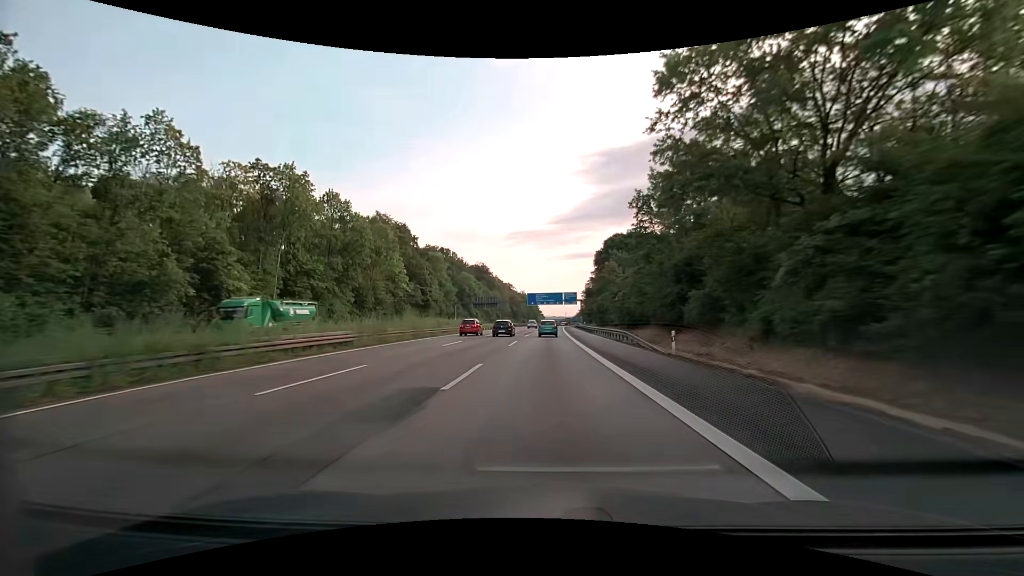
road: motorway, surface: asphalt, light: Day
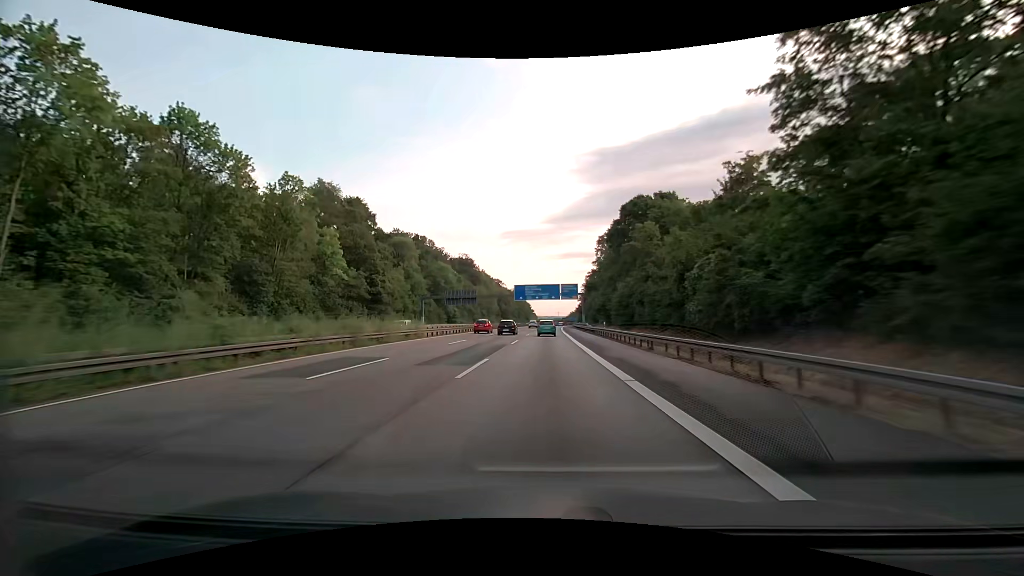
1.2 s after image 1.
(+0.4, +33.0) m; +1°
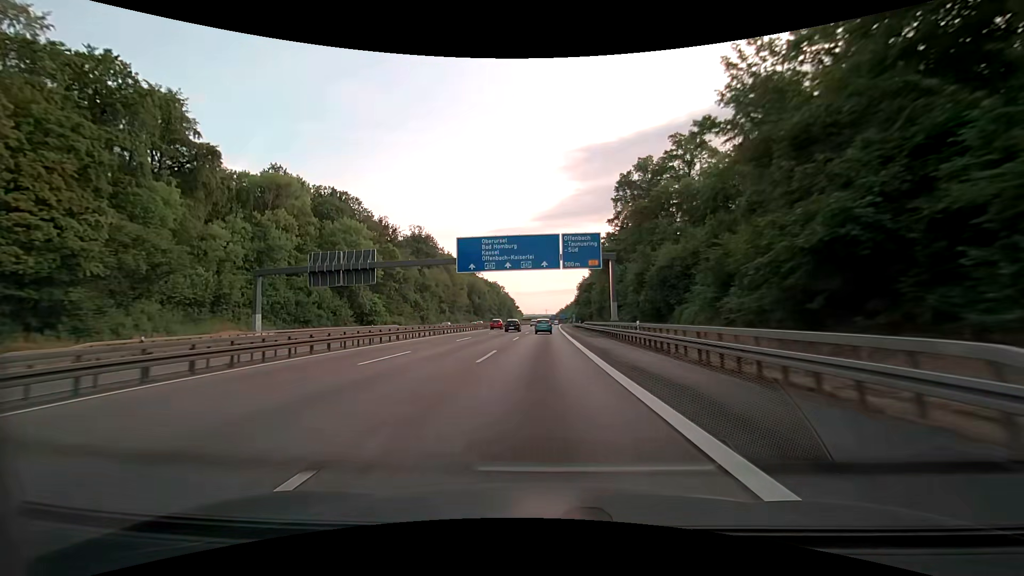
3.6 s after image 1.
(+0.9, +66.3) m; +2°
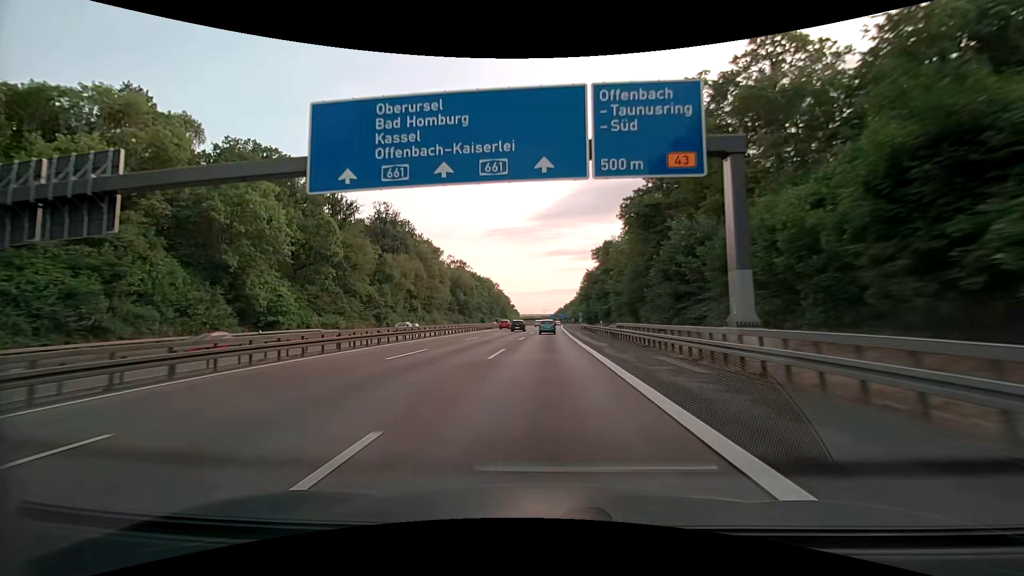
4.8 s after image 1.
(-0.1, +33.3) m; 0°
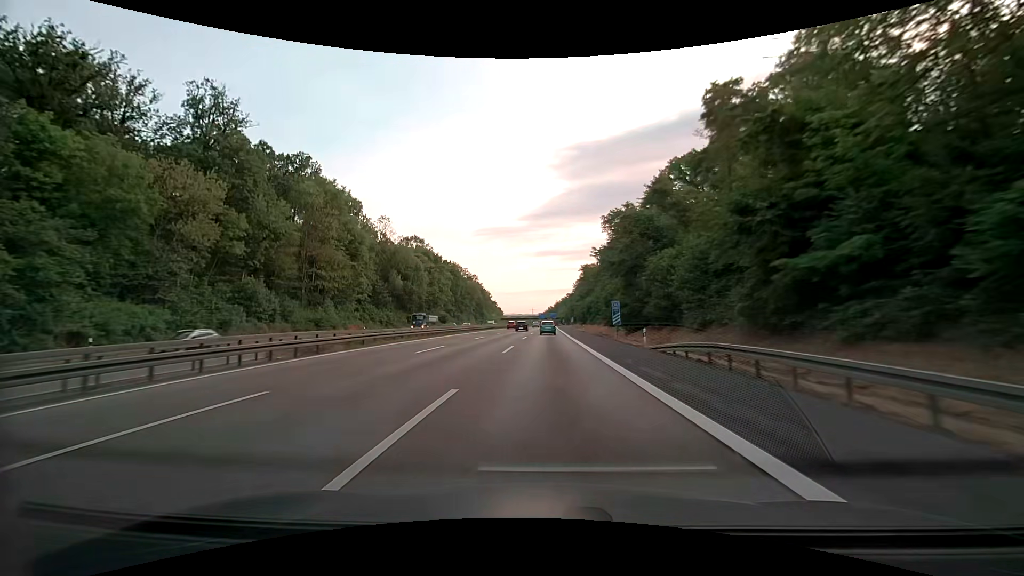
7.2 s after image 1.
(+0.6, +66.8) m; +1°
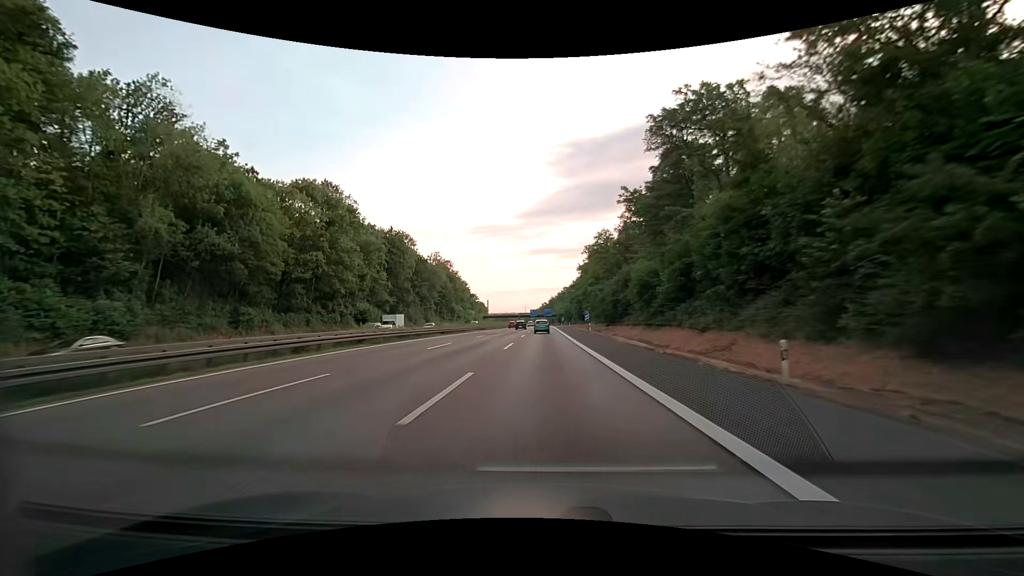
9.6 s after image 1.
(+0.6, +67.4) m; +1°
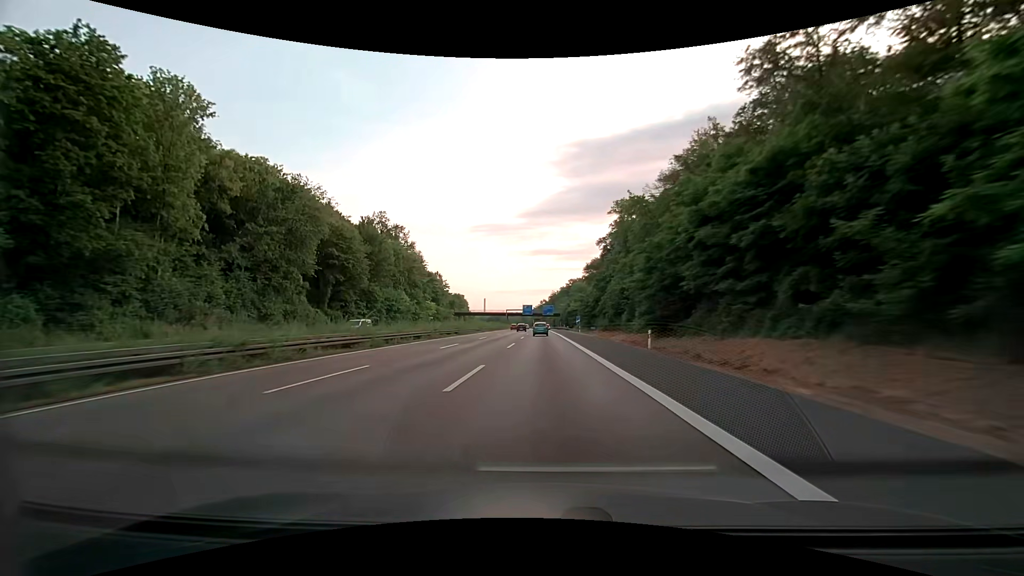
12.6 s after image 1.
(+0.1, +85.1) m; 0°
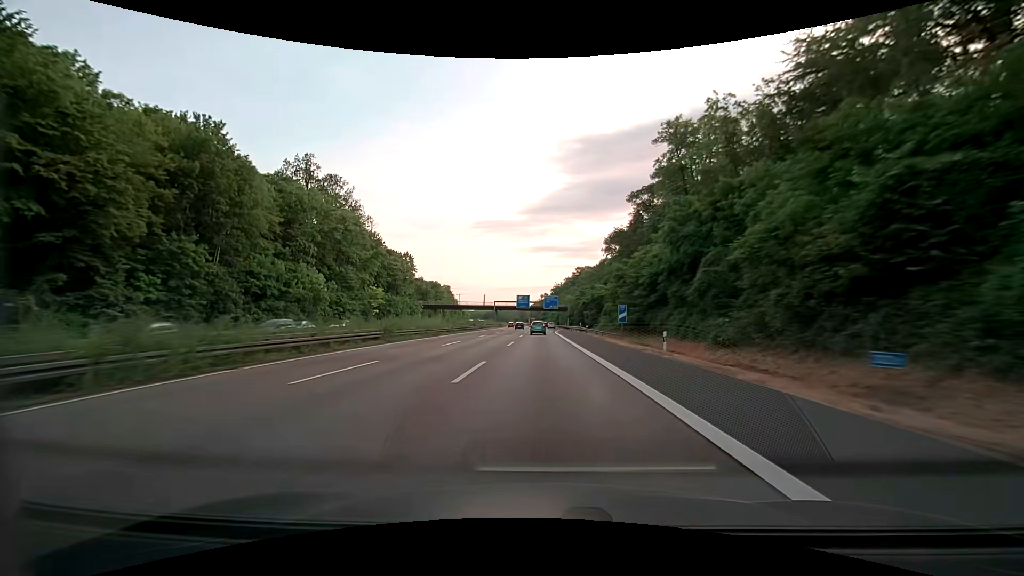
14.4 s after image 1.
(0.0, +51.6) m; 0°
(0, +10) (0, +20) (0, +30) (0, +40) (0, +50) (0, +60) (0, +70) (0, +80) (-1, +90) (-1, +100) m
